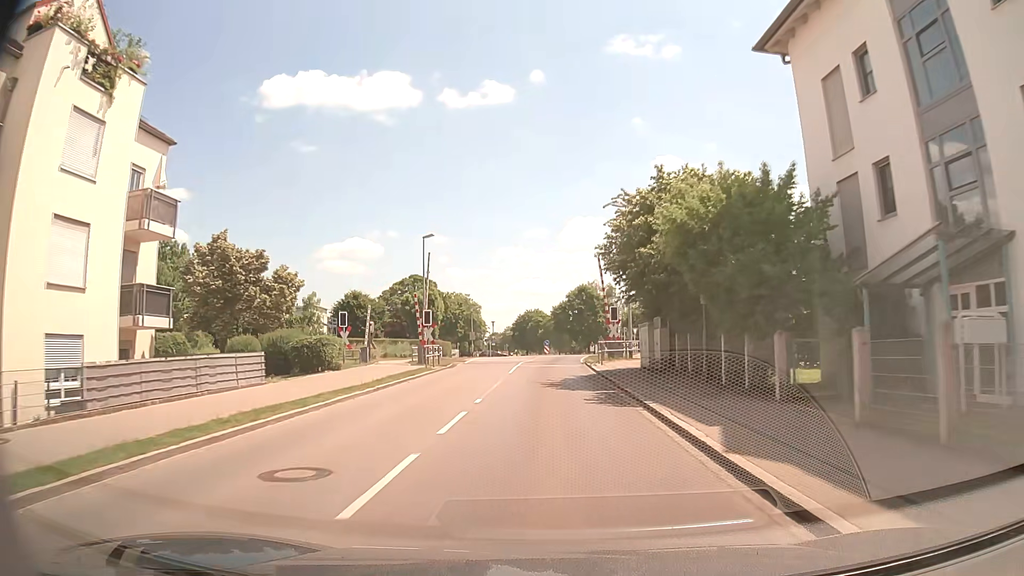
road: tertiary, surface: asphalt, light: Day
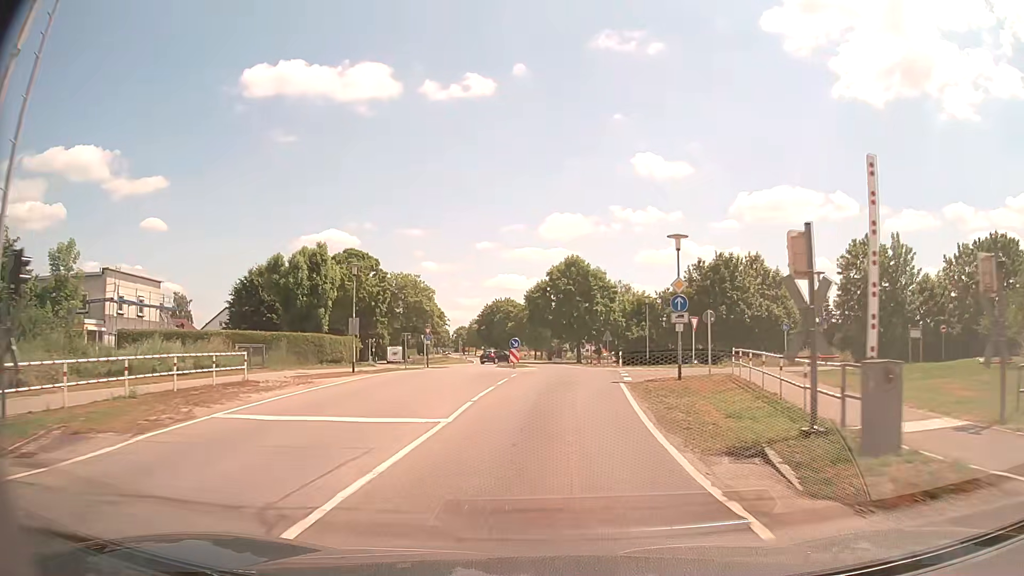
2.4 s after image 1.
(+0.4, +36.3) m; +2°
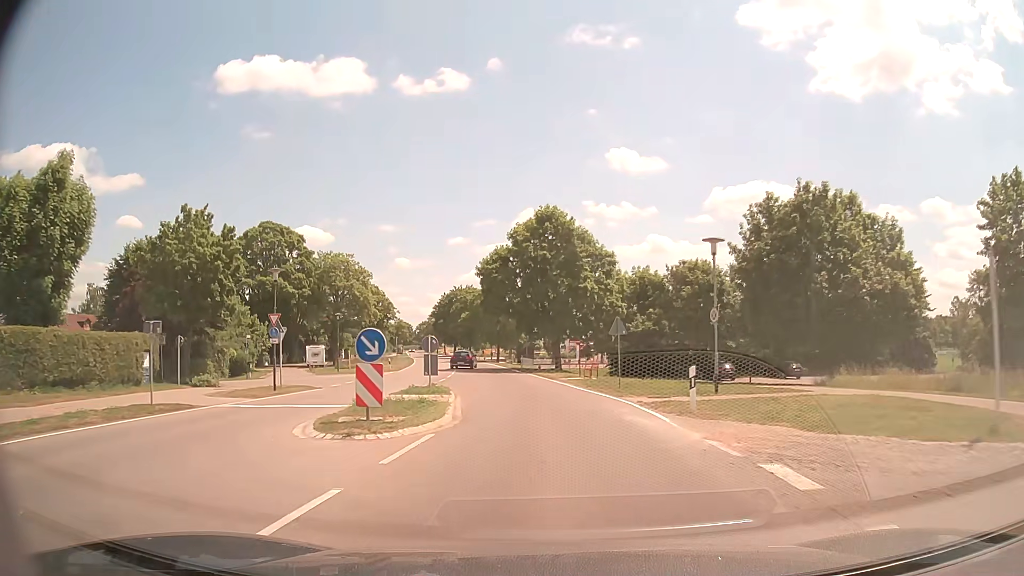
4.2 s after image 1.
(+0.9, +26.6) m; +3°
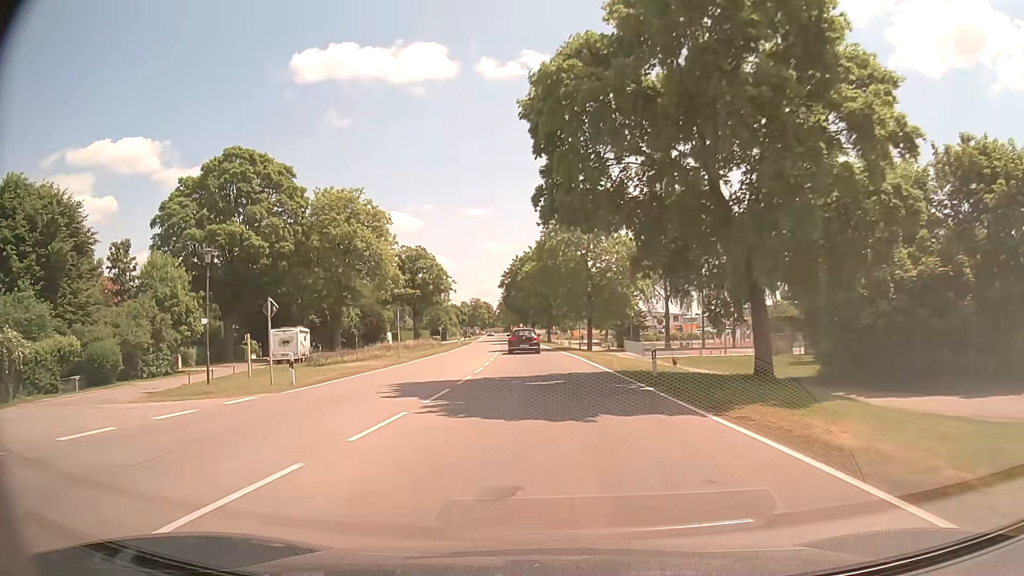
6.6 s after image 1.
(-2.3, +34.7) m; -8°
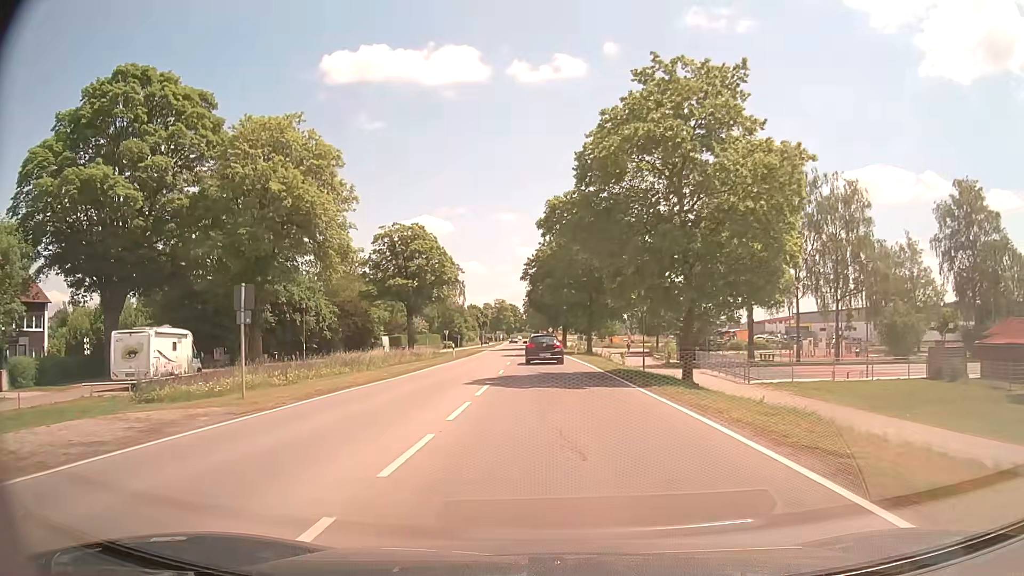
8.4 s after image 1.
(-0.6, +24.1) m; -2°
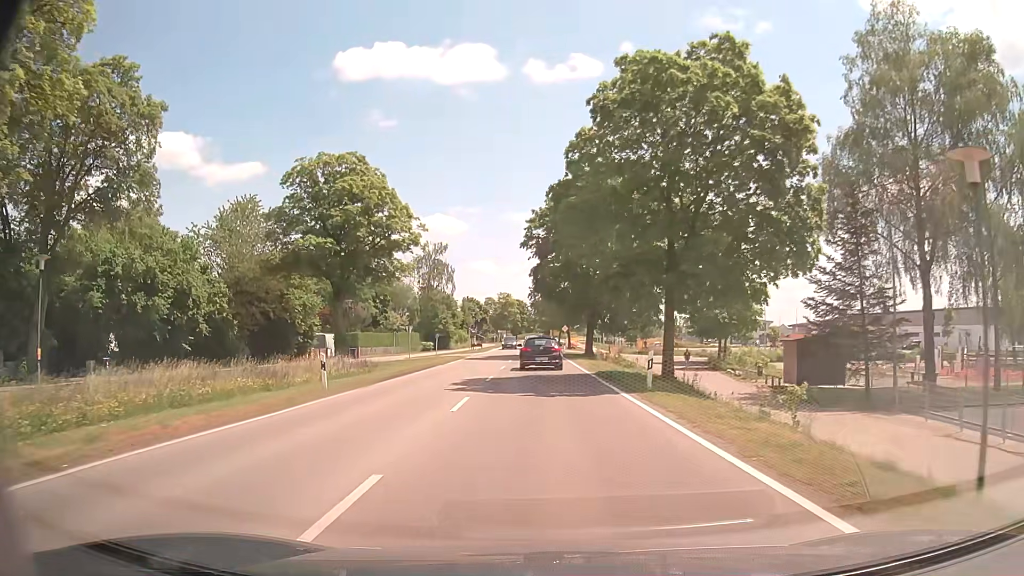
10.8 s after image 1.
(-0.3, +29.8) m; -1°
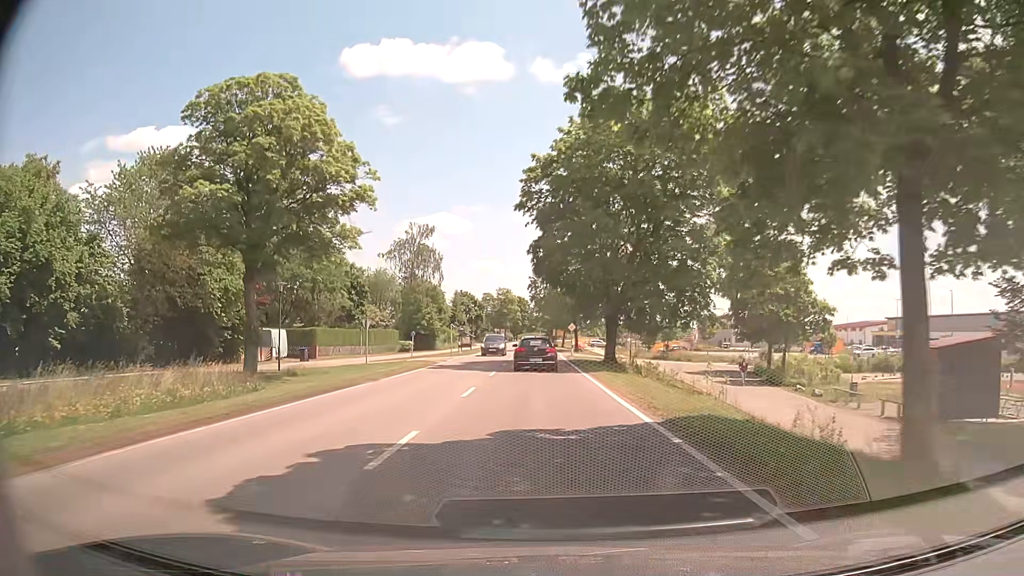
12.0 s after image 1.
(0.0, +14.8) m; 0°
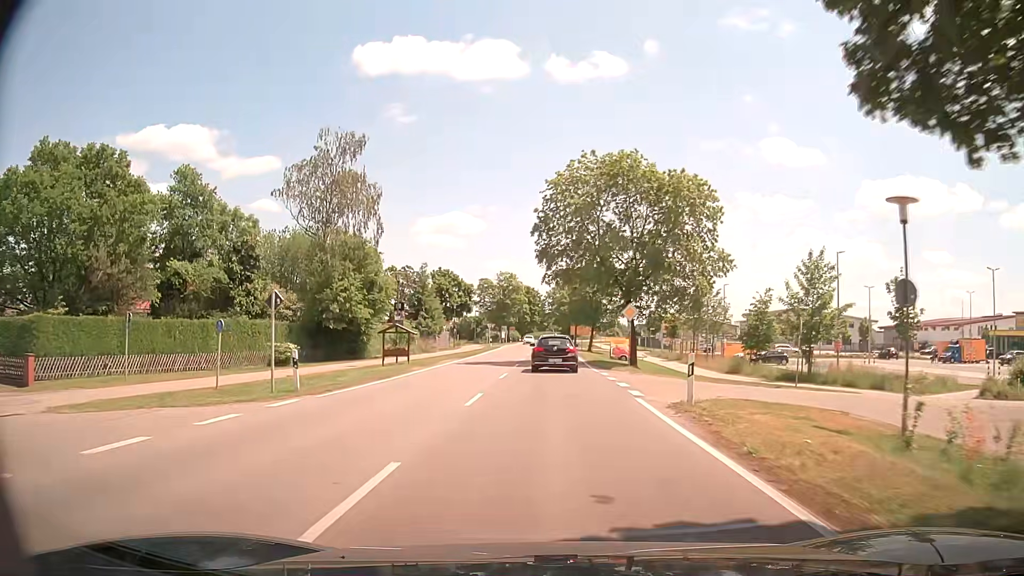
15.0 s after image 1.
(-0.5, +38.9) m; -1°
(0, +10) (0, +20) (0, +30) (0, +40) (+1, +50) (+1, +60) (+1, +70) (+1, +80) (+1, +90) (+1, +100) m
